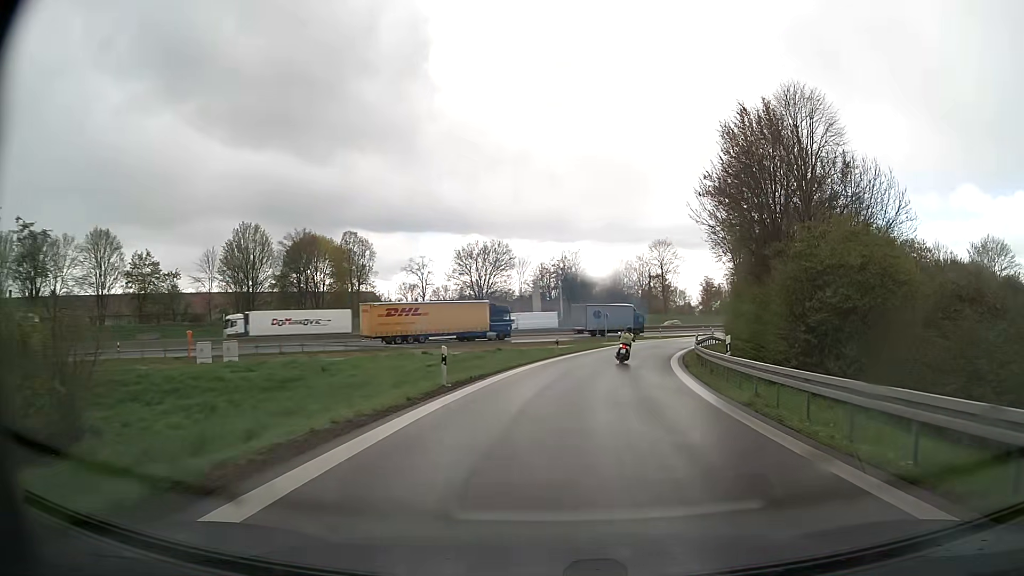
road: motorway_link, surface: asphalt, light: Day
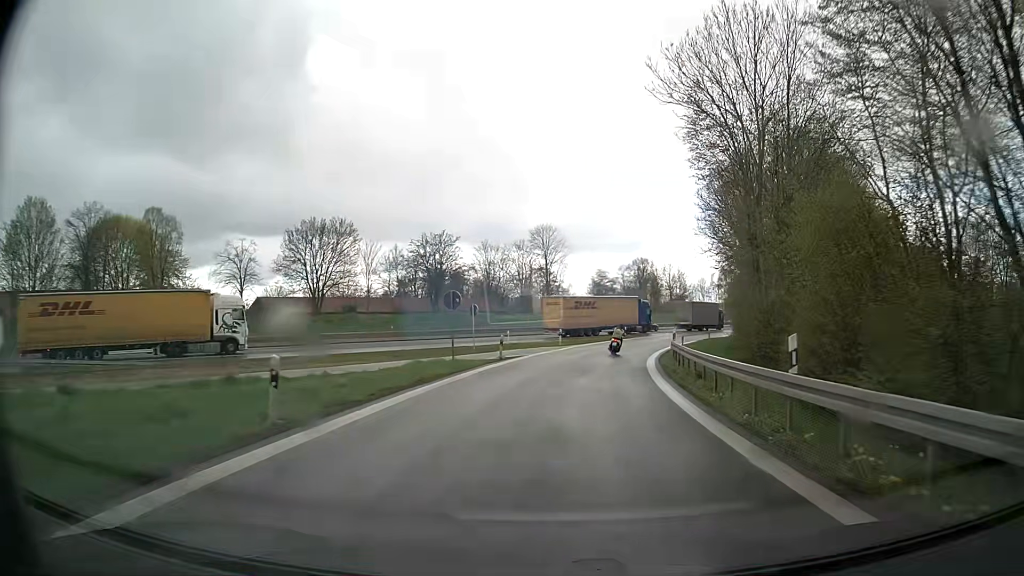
(+2.3, +26.4) m; +10°
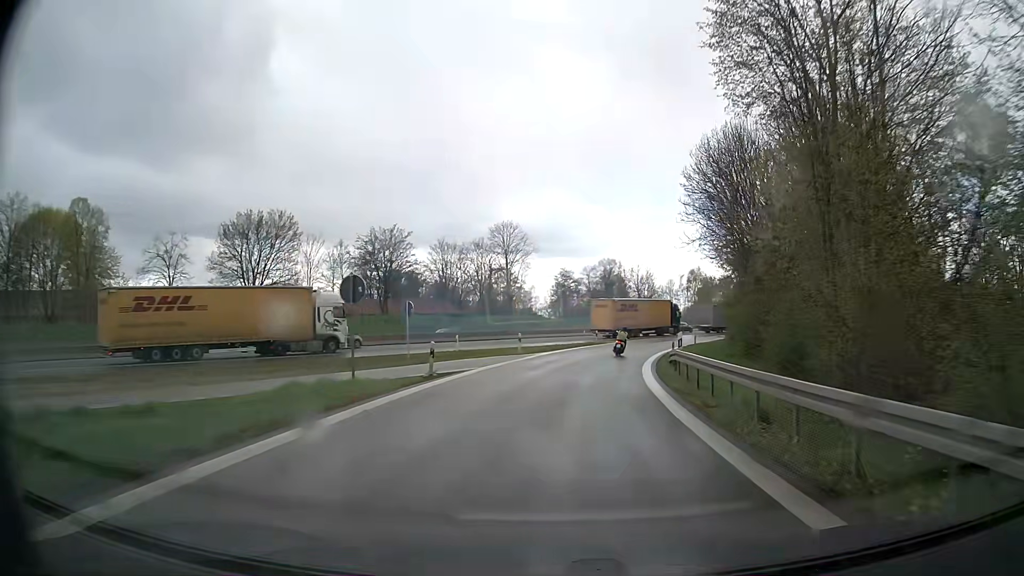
(+0.3, +9.0) m; +3°
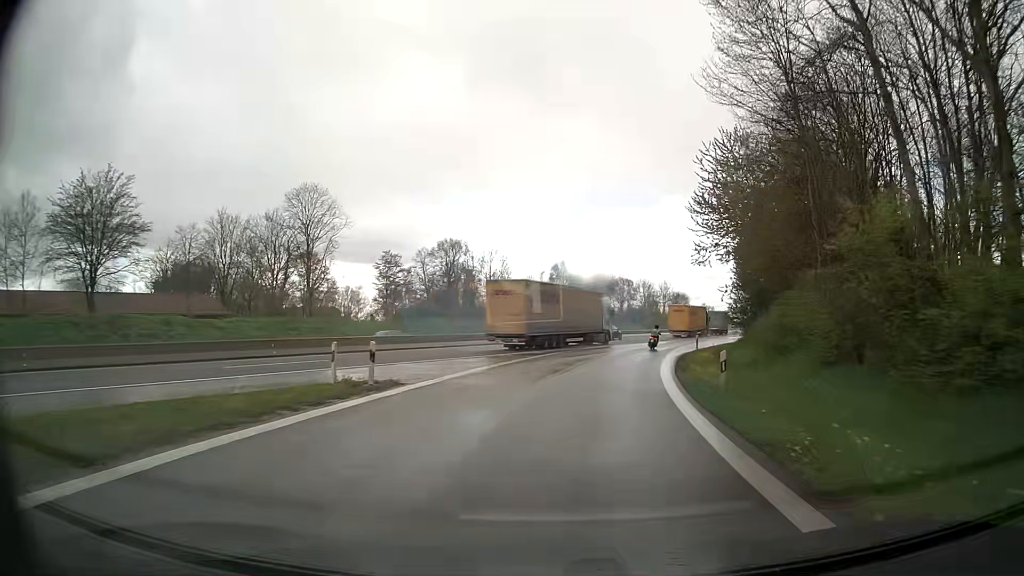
(+4.2, +37.9) m; +13°
